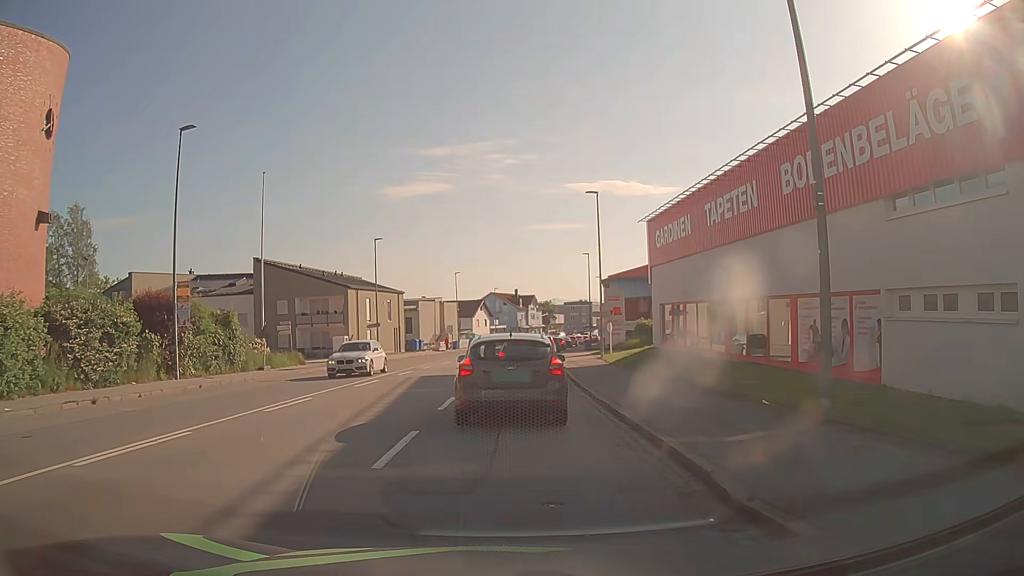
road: tertiary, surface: asphalt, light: Day
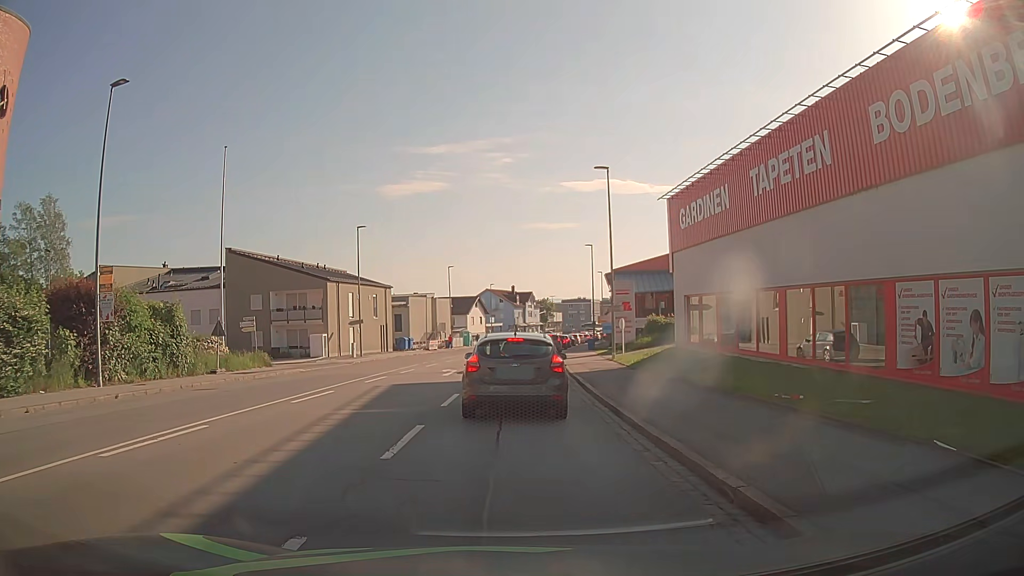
(+0.1, +5.6) m; +1°
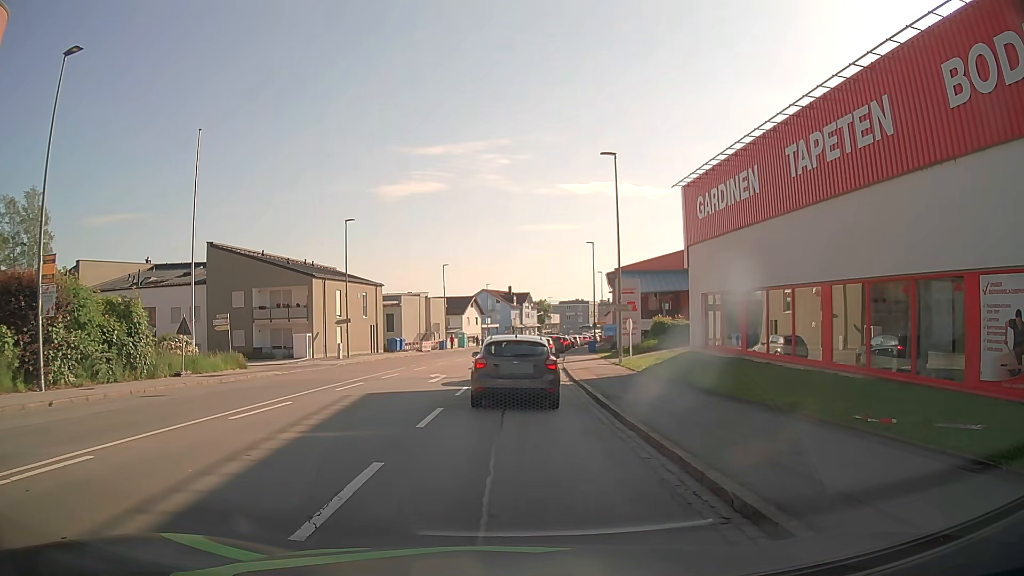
(0.0, +3.1) m; 0°
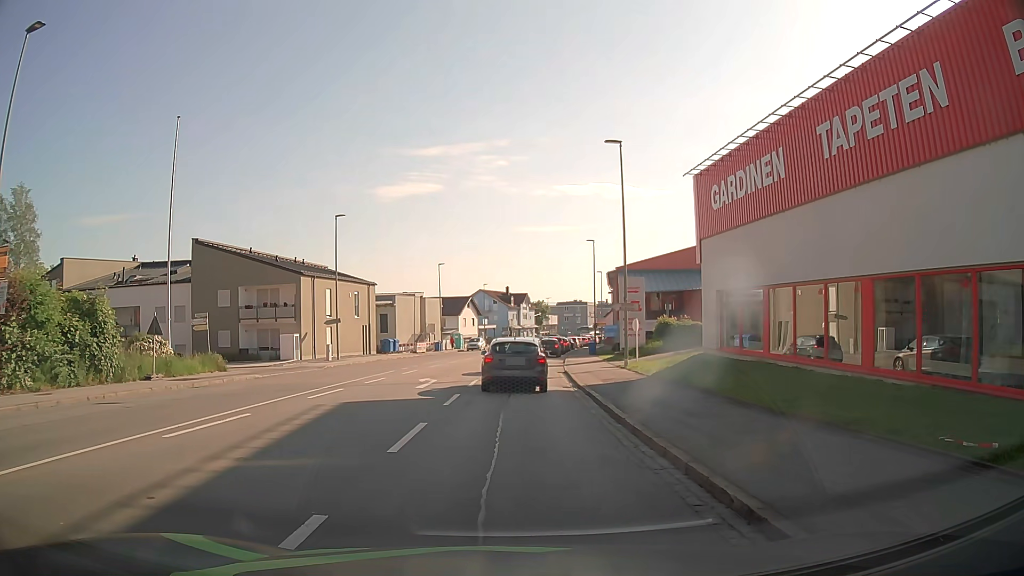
(0.0, +2.3) m; 0°
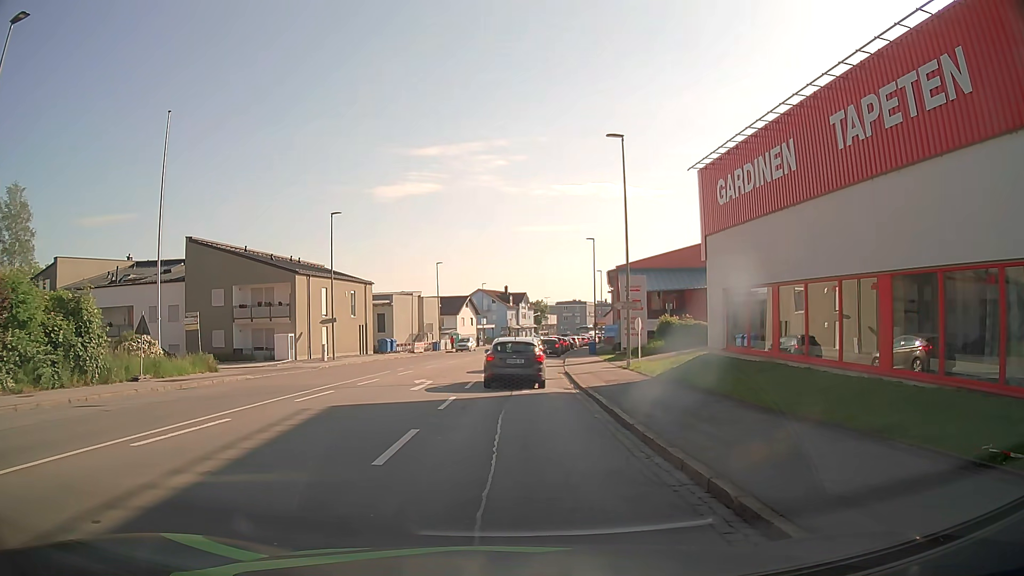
(0.0, +0.9) m; +1°
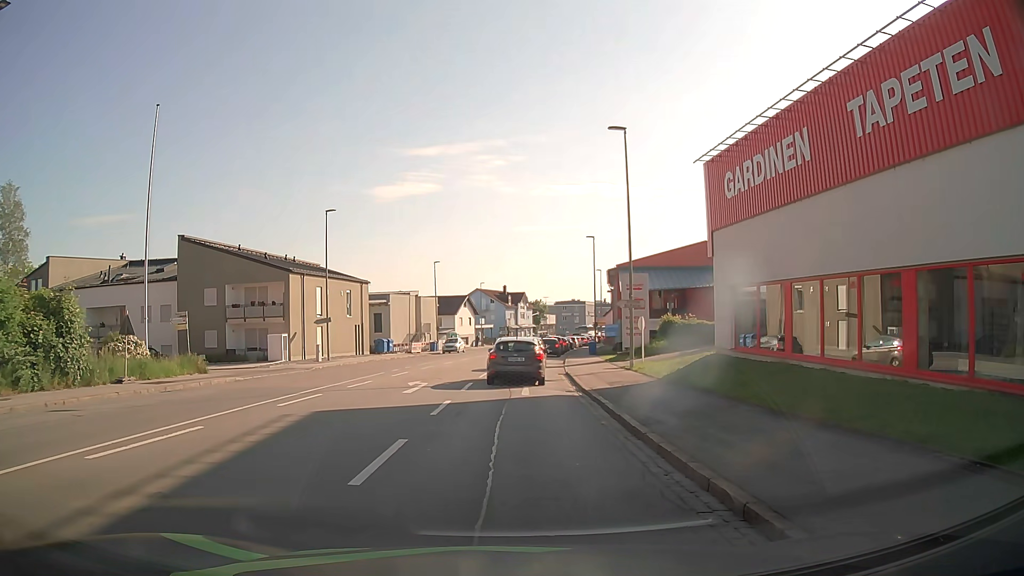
(0.0, +1.1) m; 0°
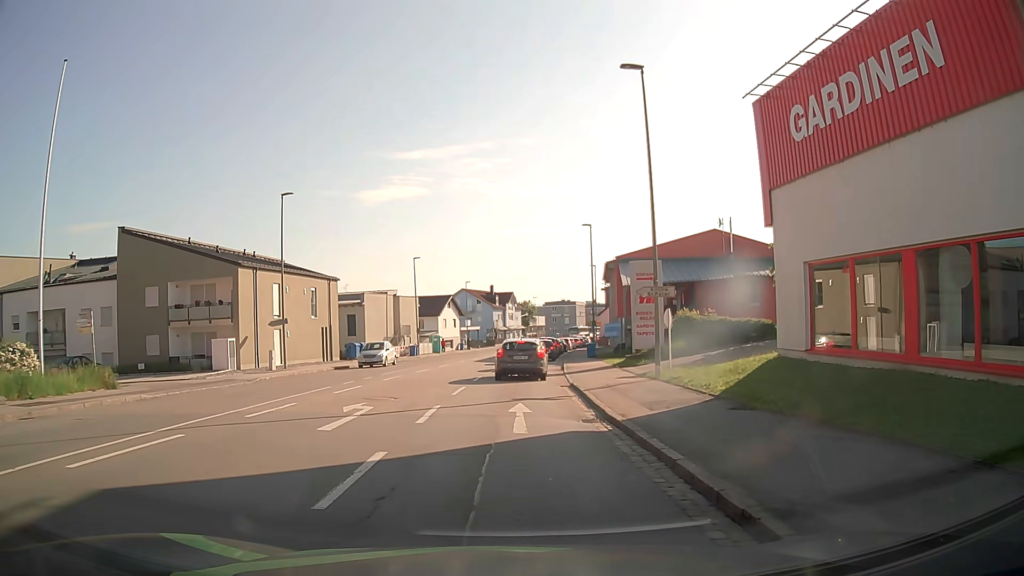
(0.0, +7.1) m; 0°
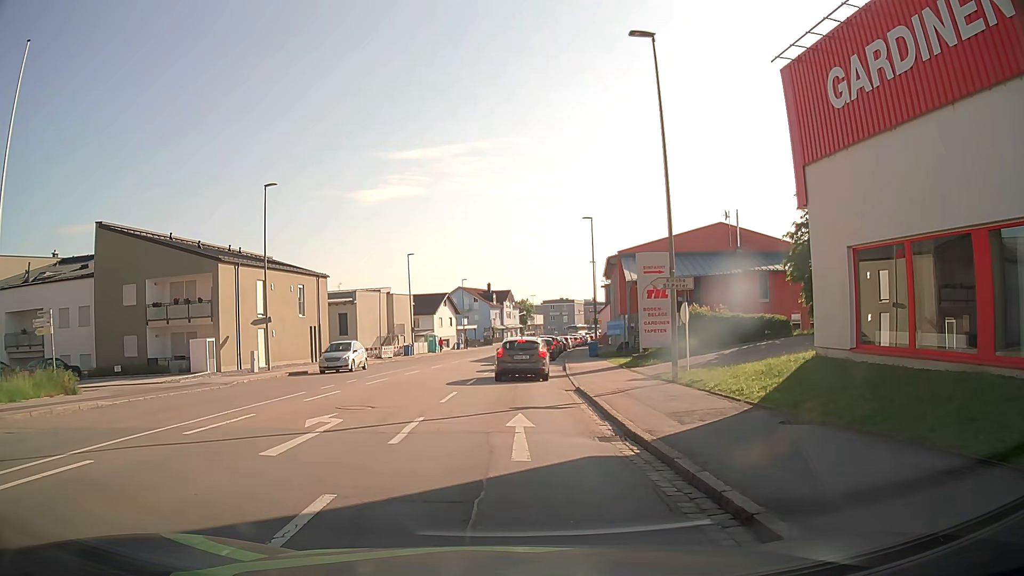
(0.0, +2.5) m; 0°
